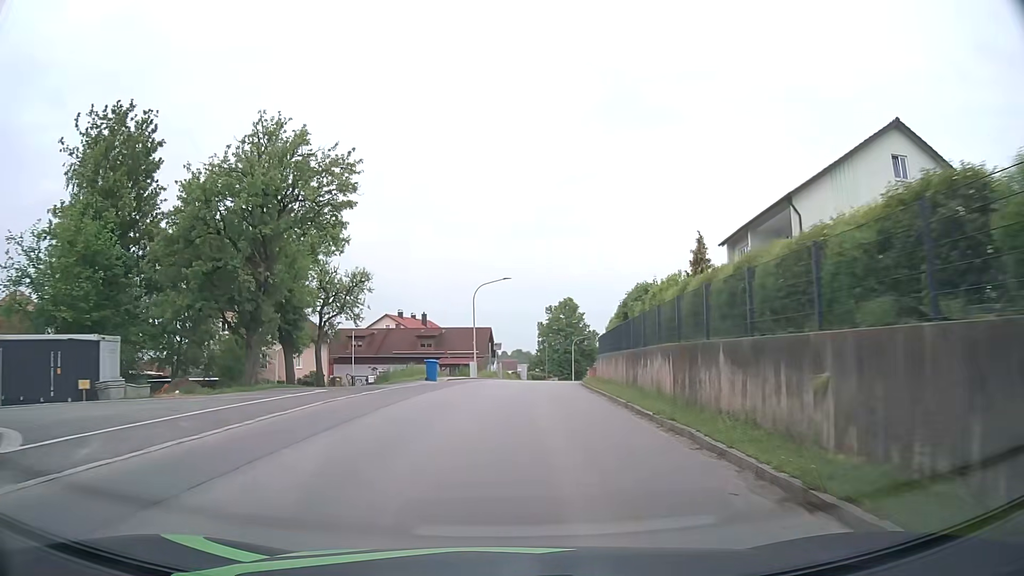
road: tertiary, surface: asphalt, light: Day
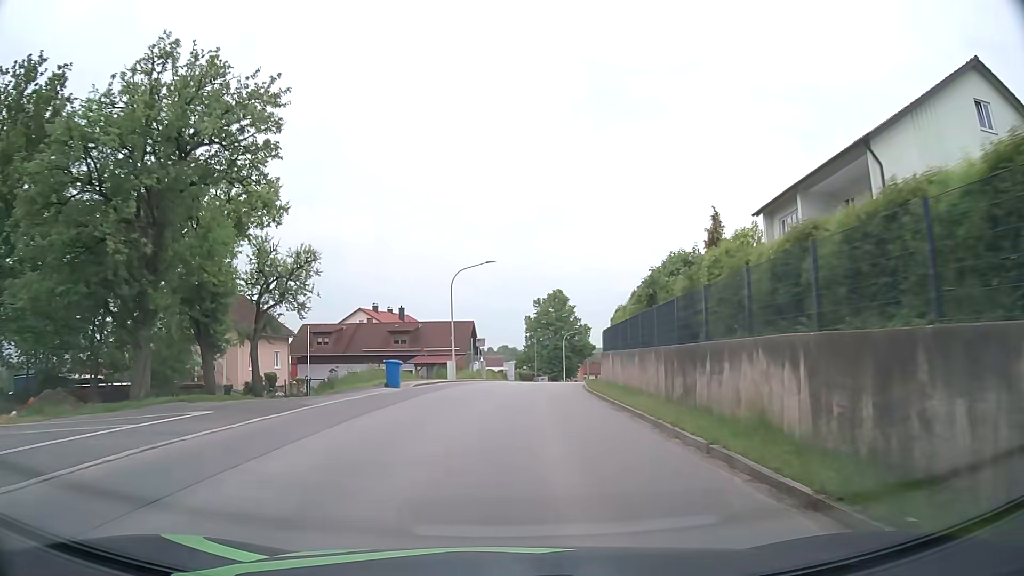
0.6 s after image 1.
(+0.1, +7.8) m; +1°
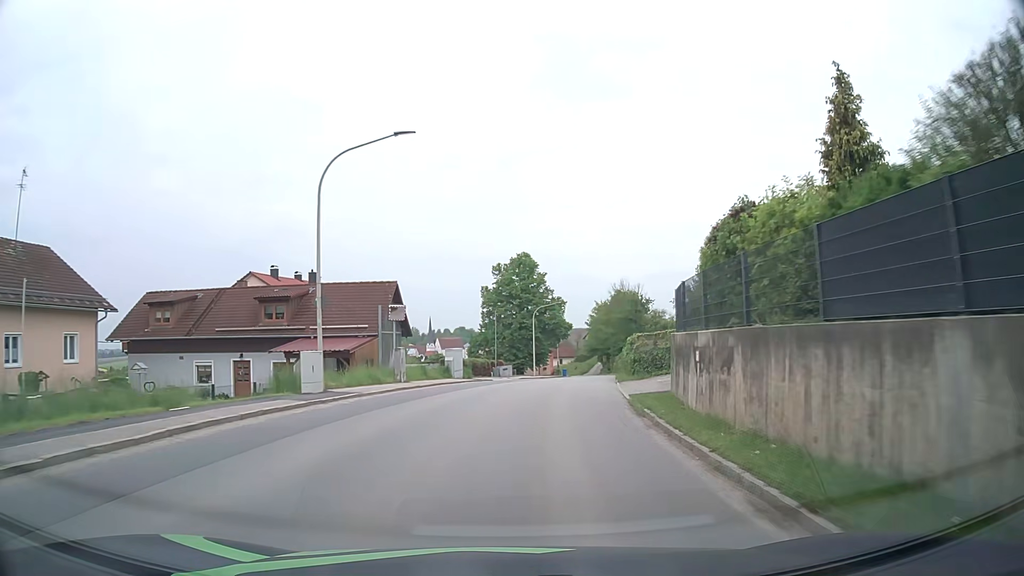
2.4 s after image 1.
(+0.7, +23.5) m; +4°
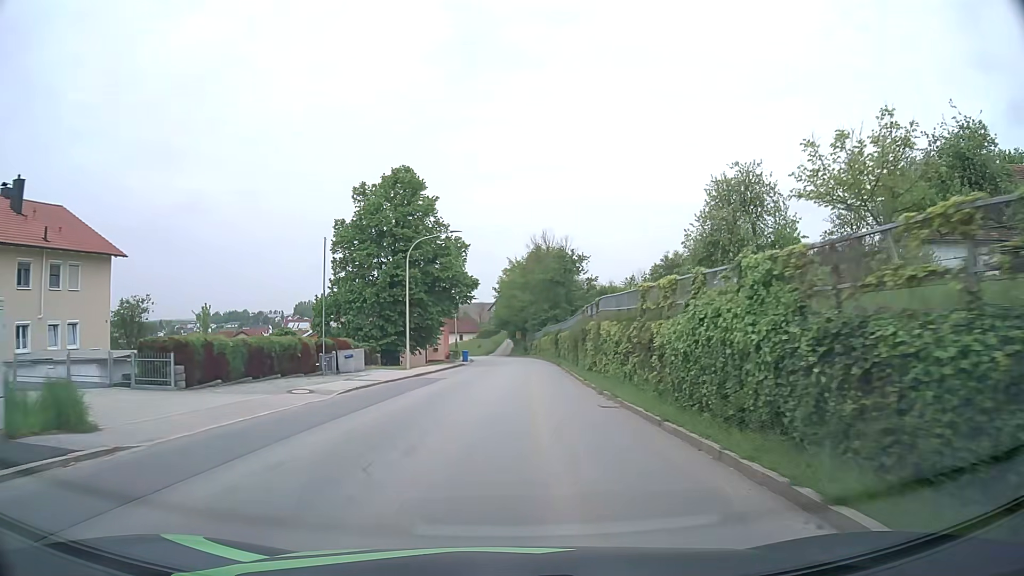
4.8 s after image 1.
(+2.5, +31.5) m; +8°
(0, +10) (0, +20) (+1, +30) (+1, +40) (+2, +50) (+2, +60) (+2, +70) (+1, +80) (0, +90) (-1, +100) m
